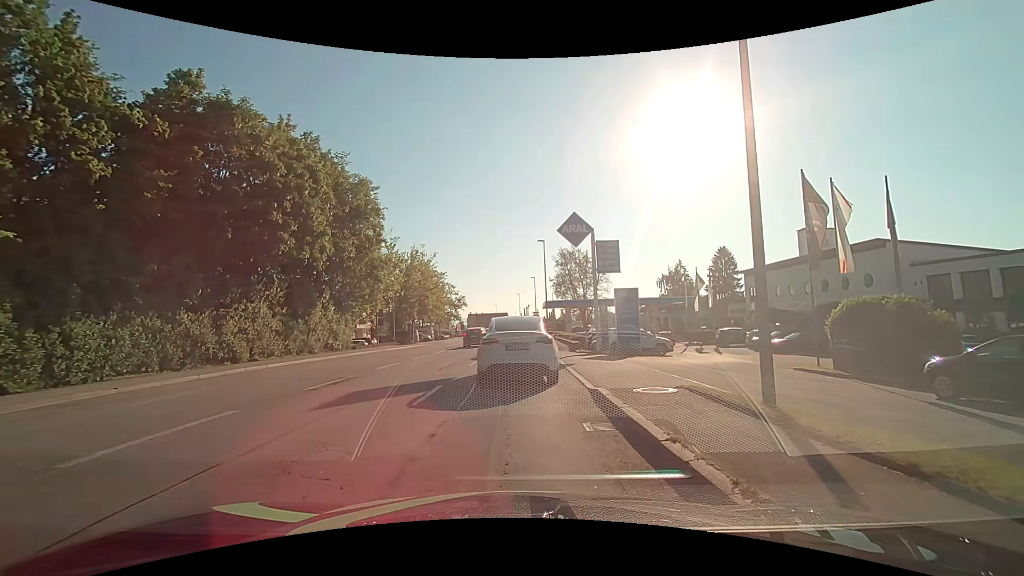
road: tertiary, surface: asphalt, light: Day
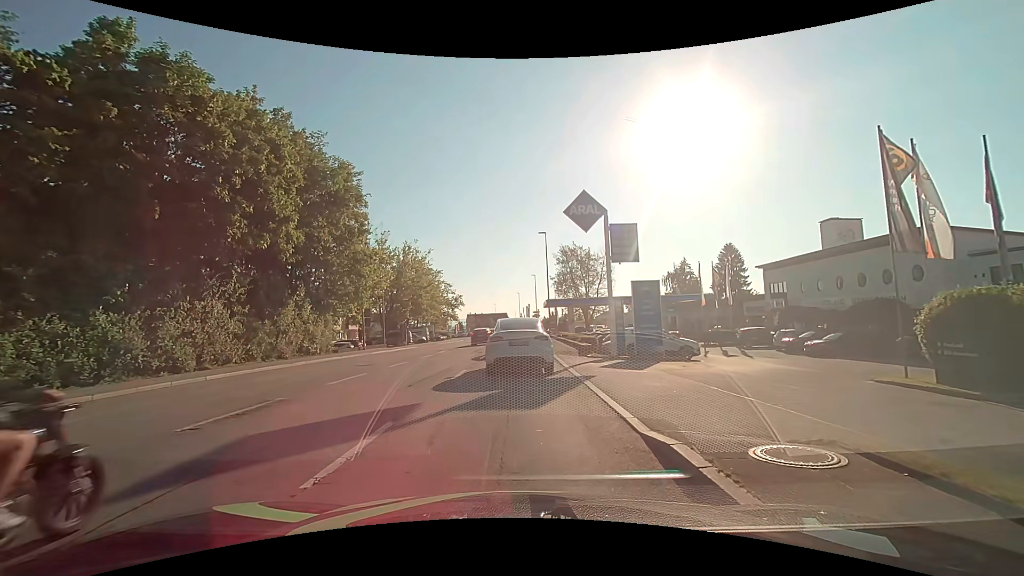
(+0.2, +4.6) m; +1°
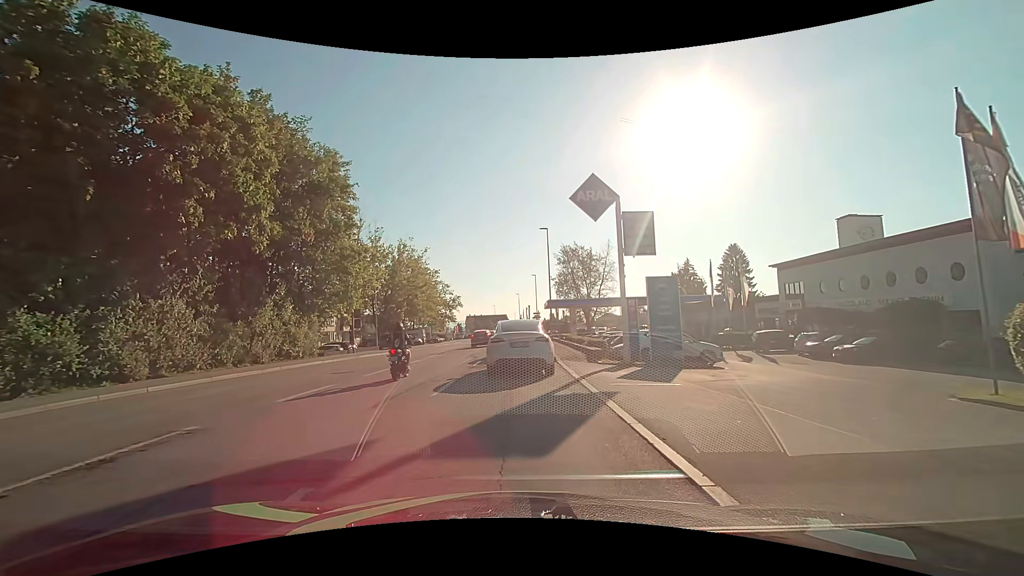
(+0.1, +2.9) m; +1°
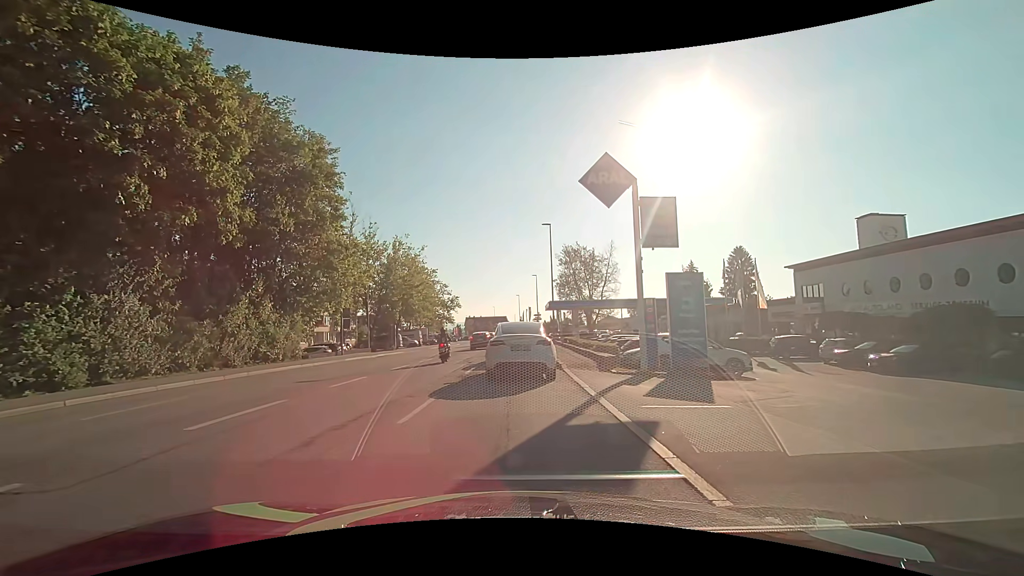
(0.0, +2.8) m; +2°
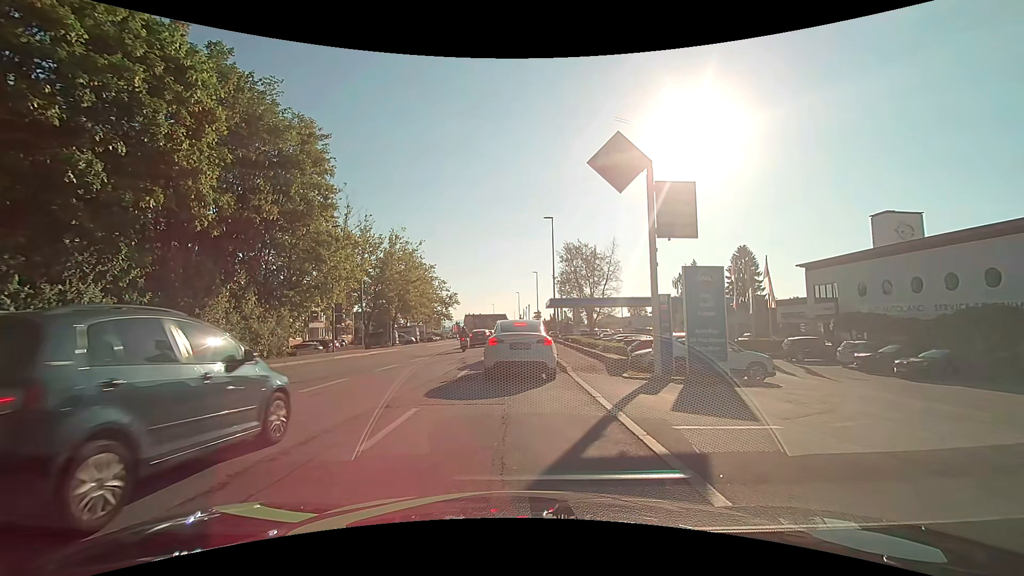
(0.0, +1.7) m; -1°
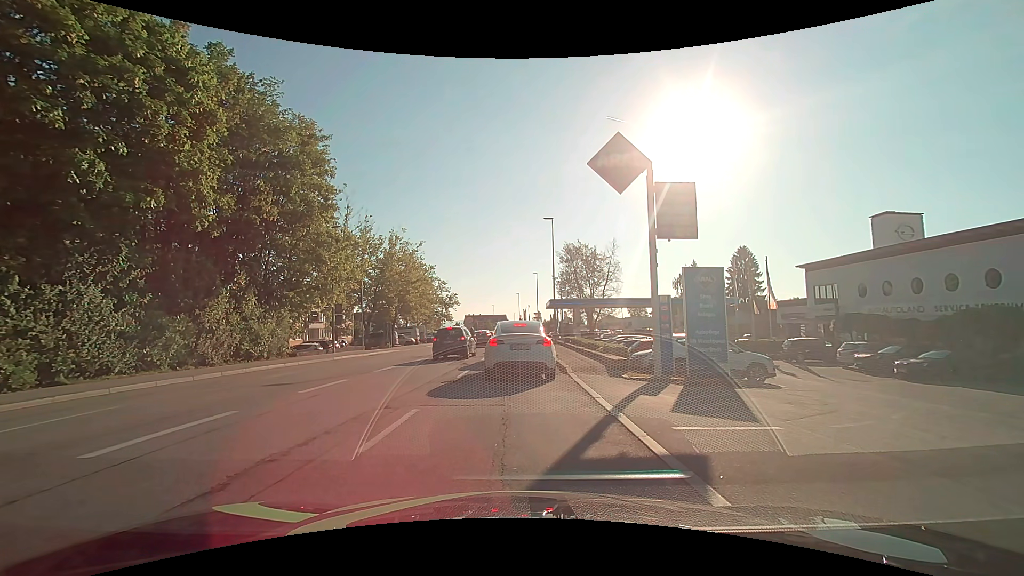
(0.0, +0.1) m; 0°
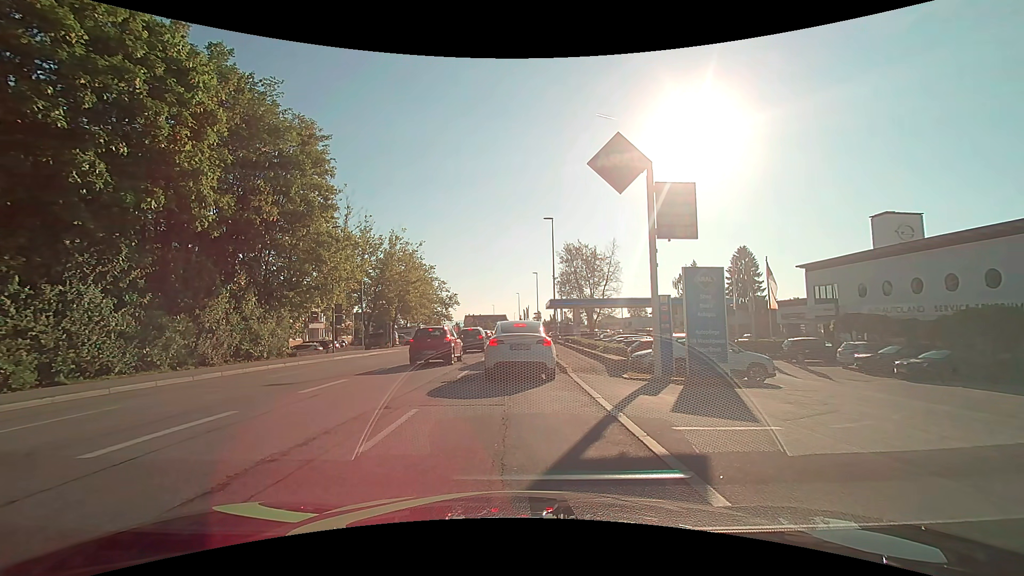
(0.0, 0.0) m; 0°
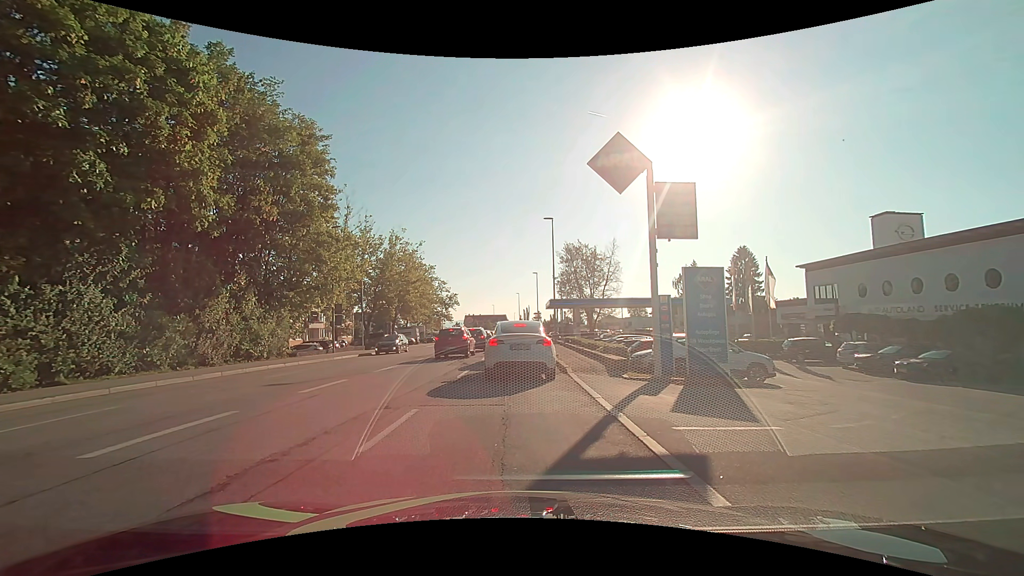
(0.0, 0.0) m; 0°
